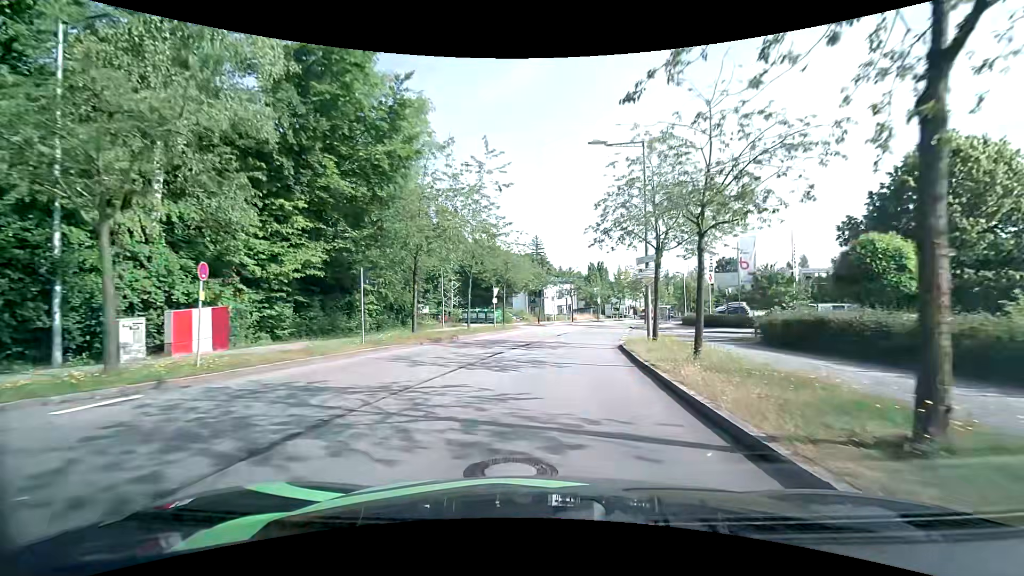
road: residential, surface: asphalt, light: Day
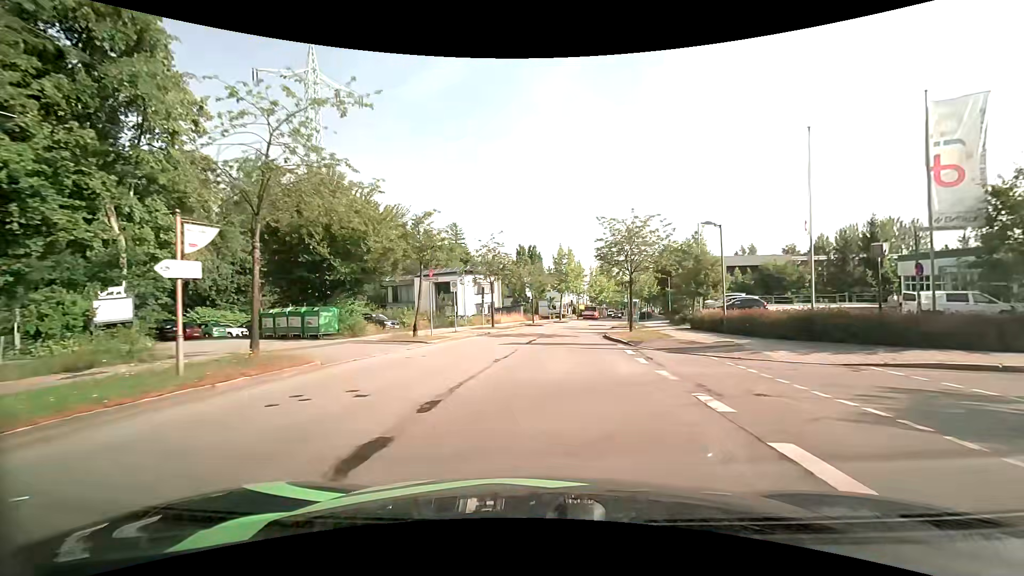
(+2.1, +27.6) m; +8°
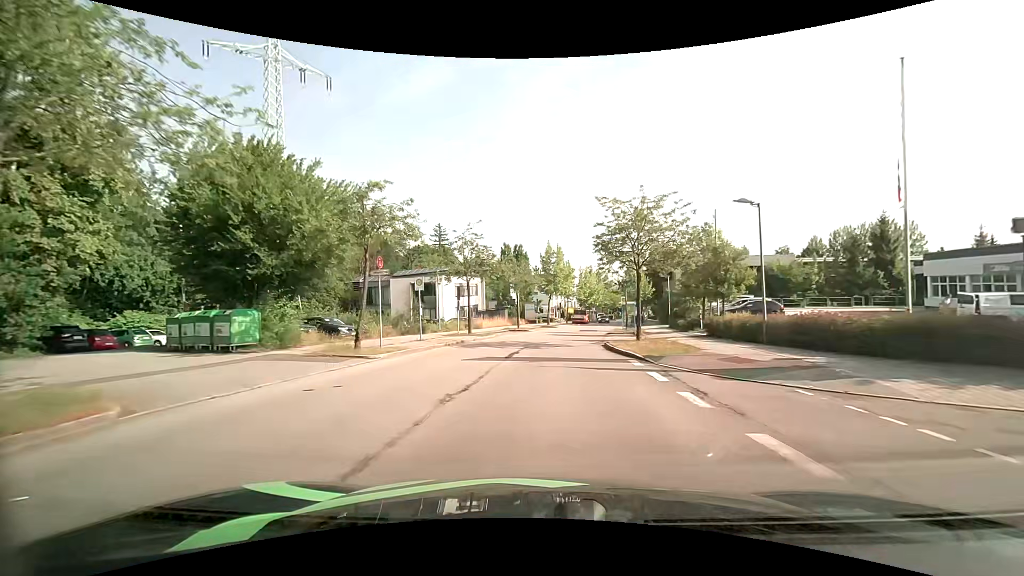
(+0.1, +5.7) m; +1°
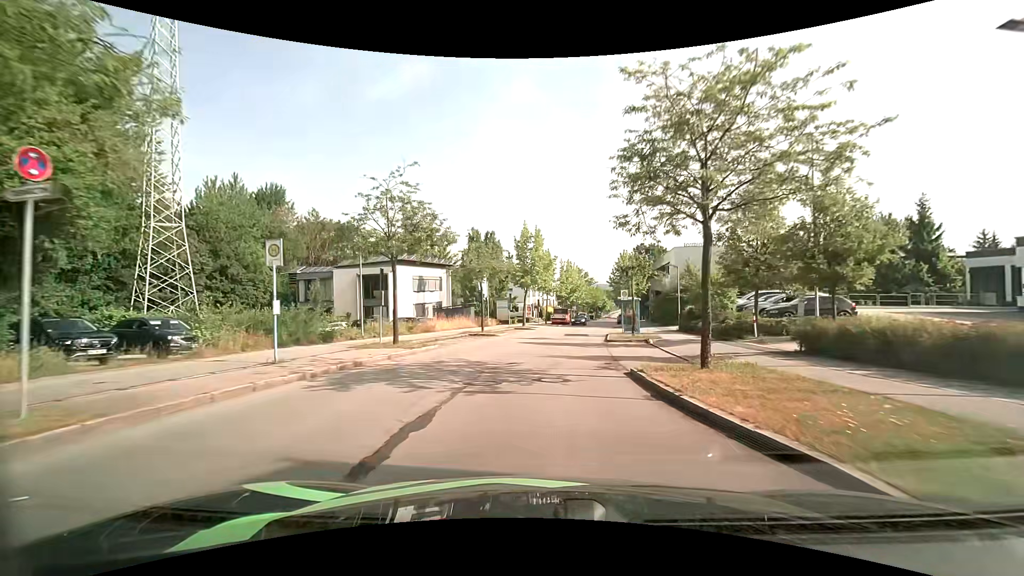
(+0.3, +11.7) m; +3°
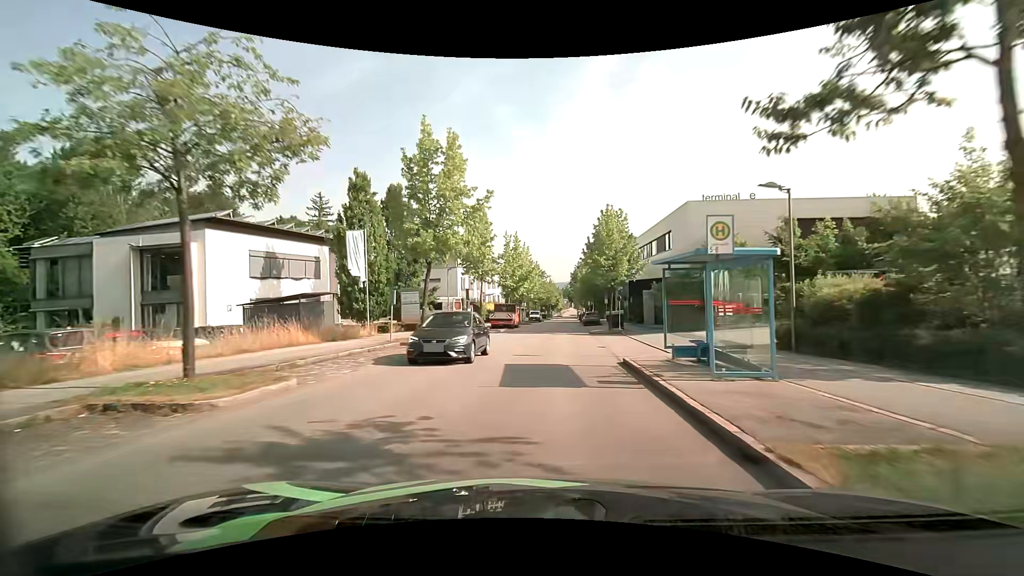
(+1.5, +24.1) m; +6°
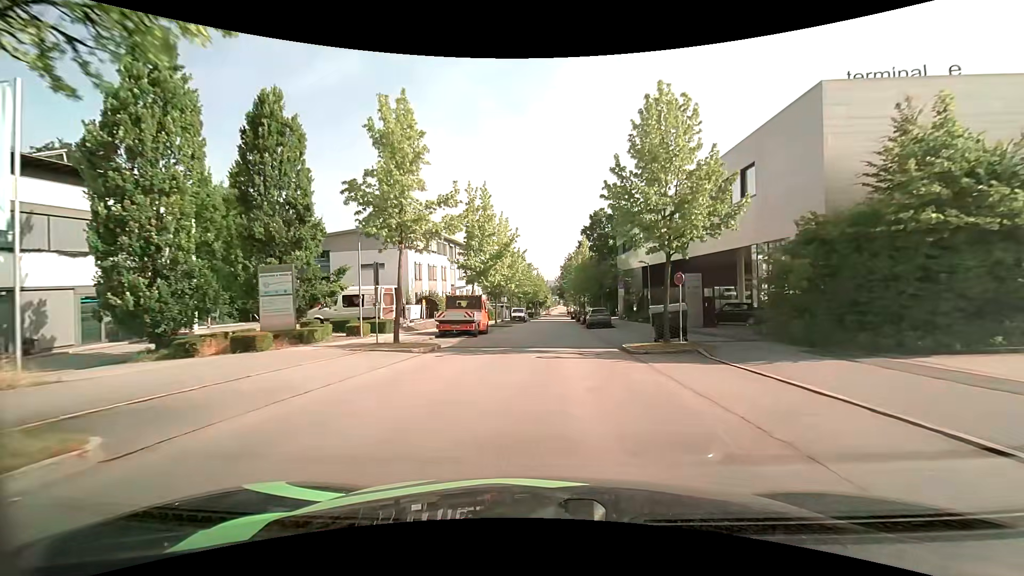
(+0.3, +18.5) m; +2°
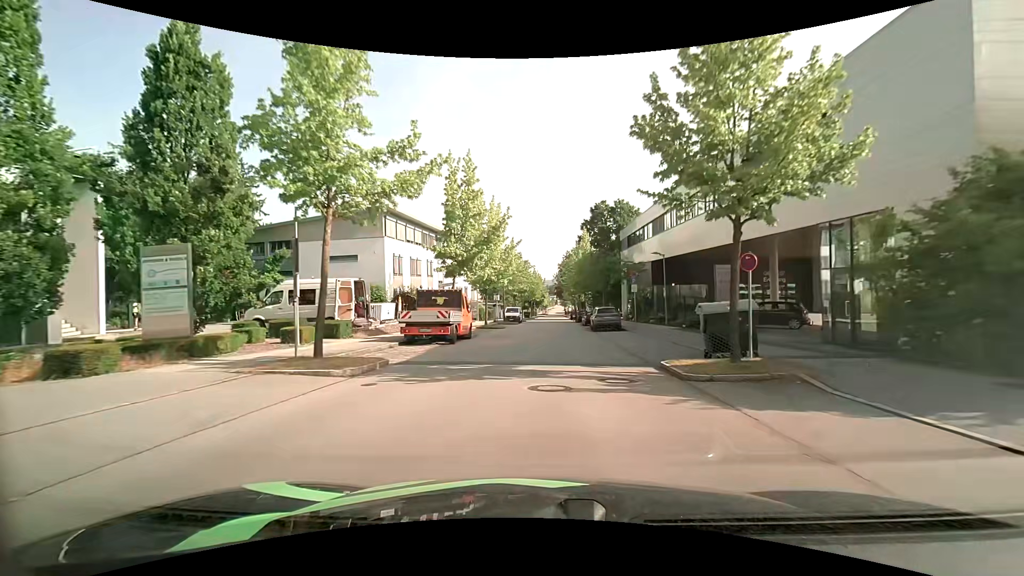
(0.0, +6.1) m; 0°
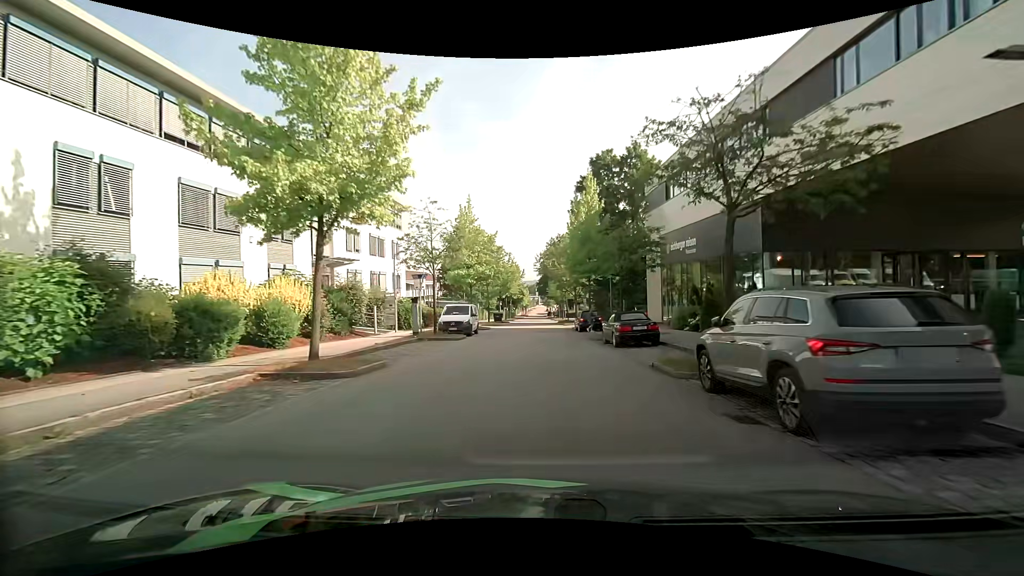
(+0.6, +27.8) m; +2°
(0, +10) (0, +20) (0, +30) (+1, +40) (+1, +50) (+1, +60) (+1, +70) (+1, +80) (+1, +90) (+1, +100) m
